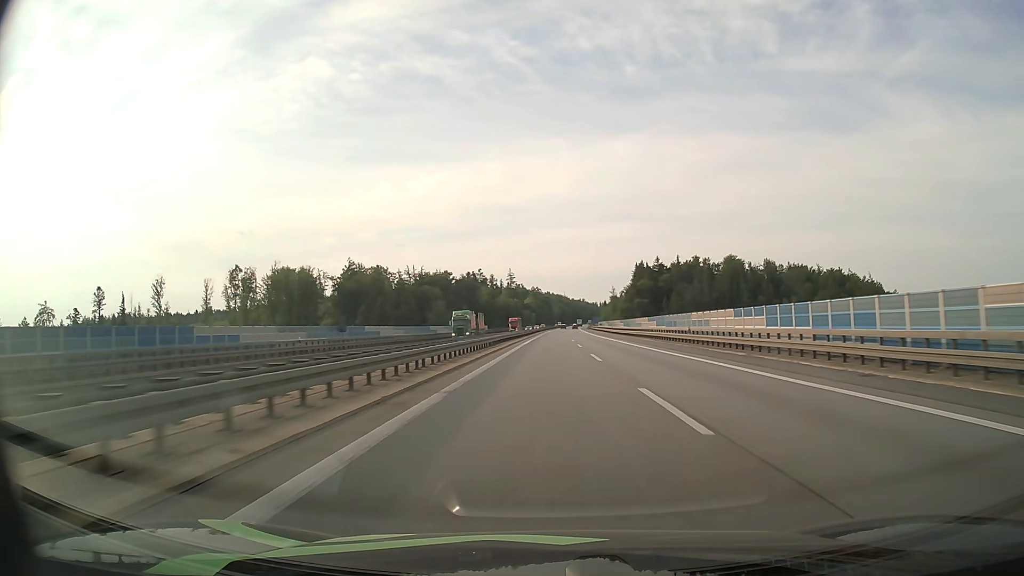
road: motorway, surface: asphalt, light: Day
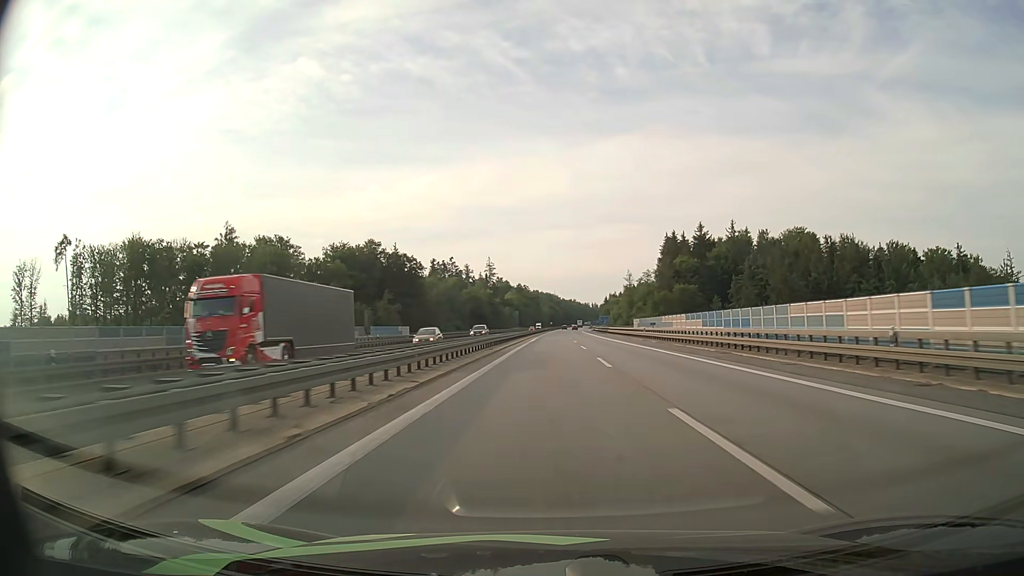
(+0.7, +92.3) m; +1°
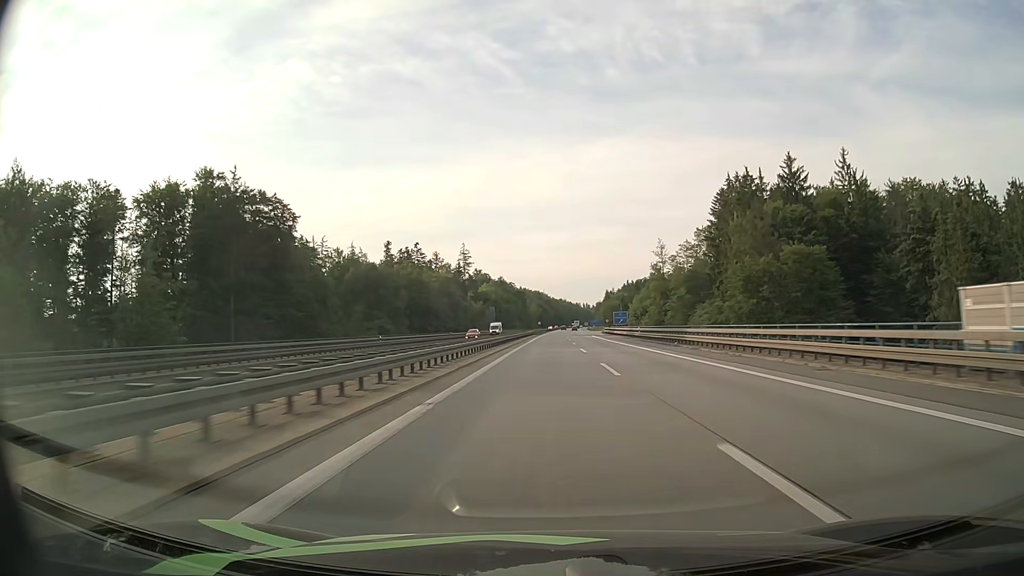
(+0.6, +74.3) m; +1°
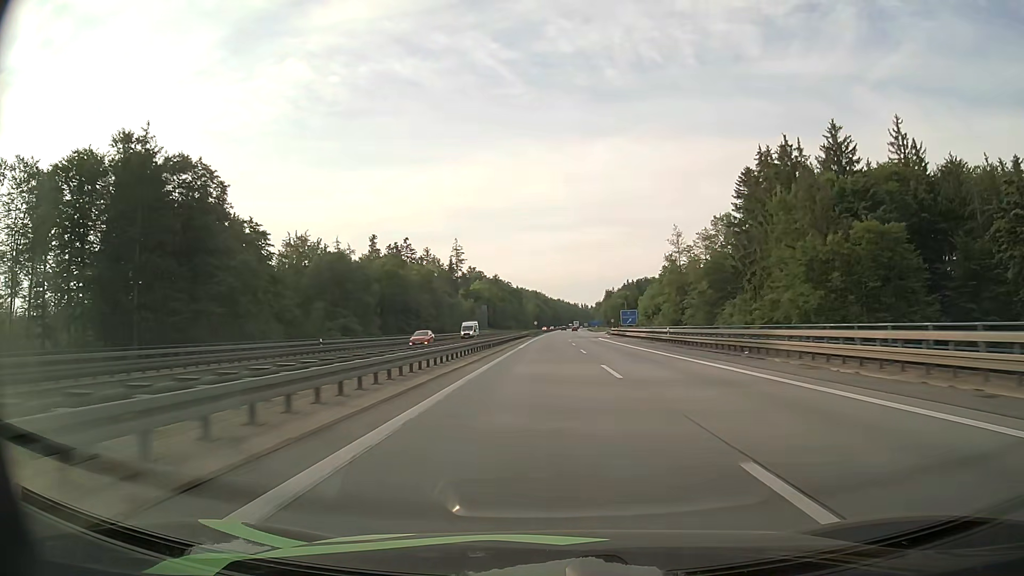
(0.0, +18.7) m; 0°
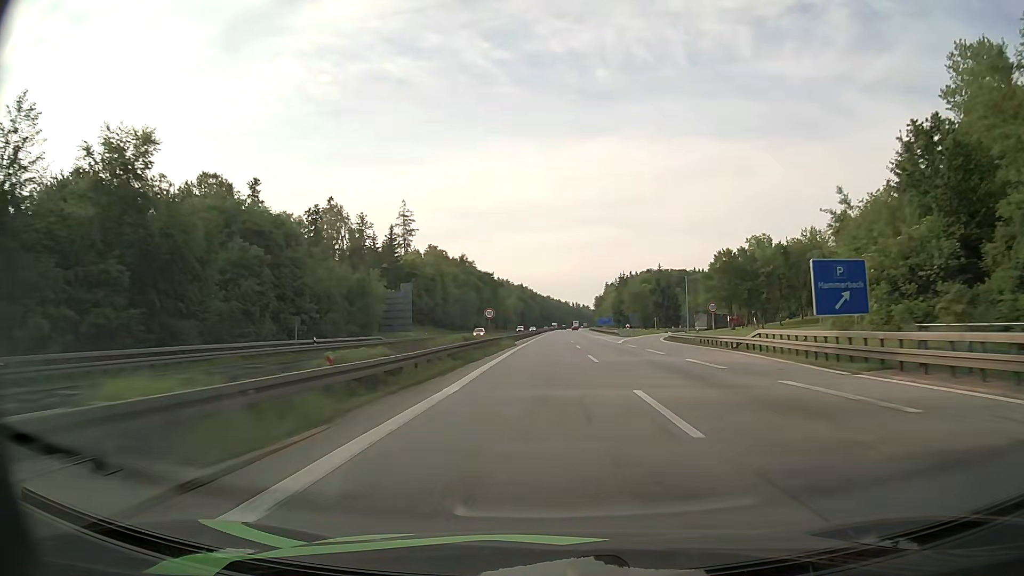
(+0.7, +93.7) m; +1°
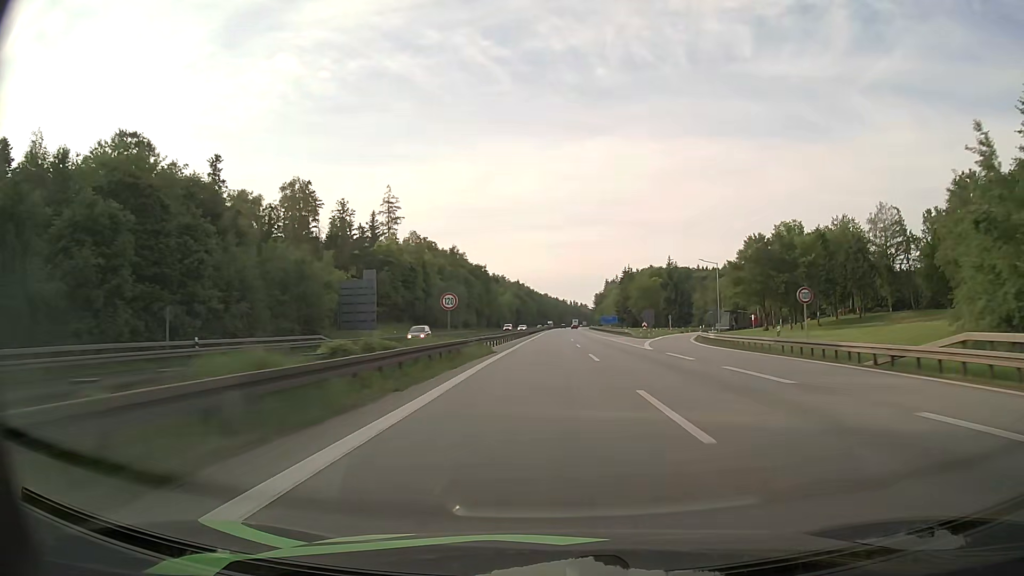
(0.0, +18.7) m; 0°
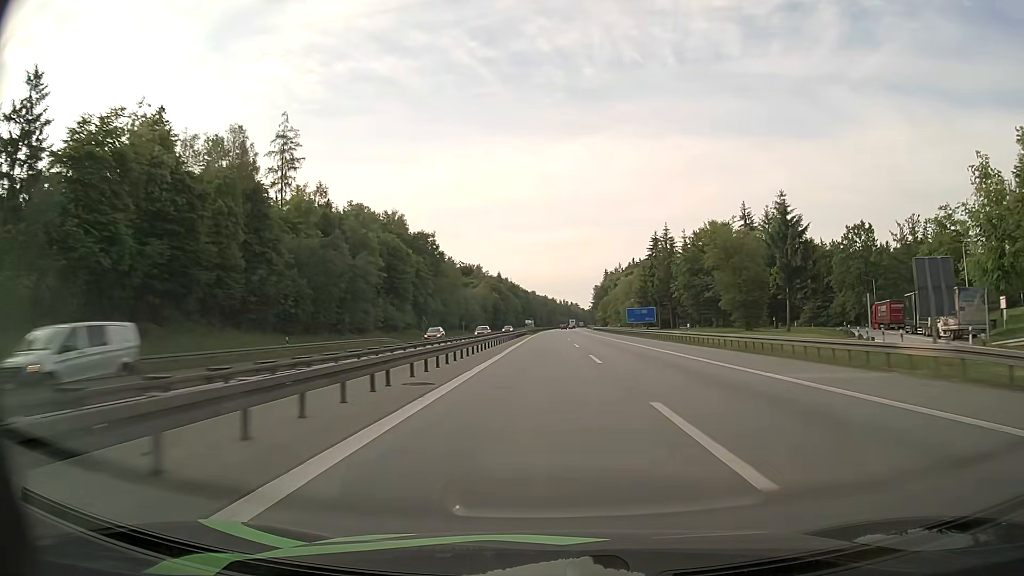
(+0.6, +74.3) m; +1°
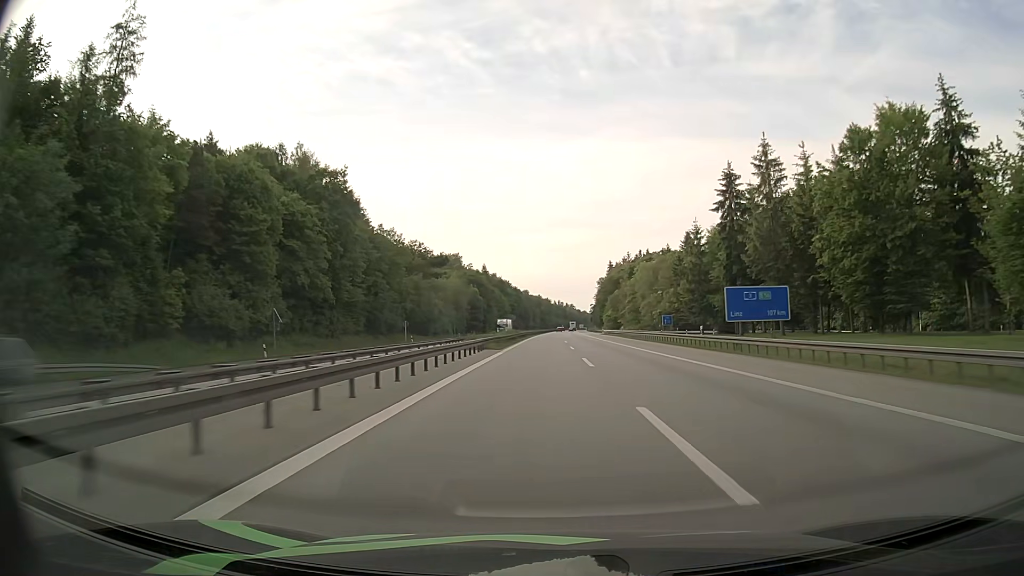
(+0.3, +55.1) m; 0°
(0, +10) (0, +20) (0, +30) (0, +40) (0, +50) (0, +60) (0, +70) (0, +80) (+1, +90) (+1, +100) m
